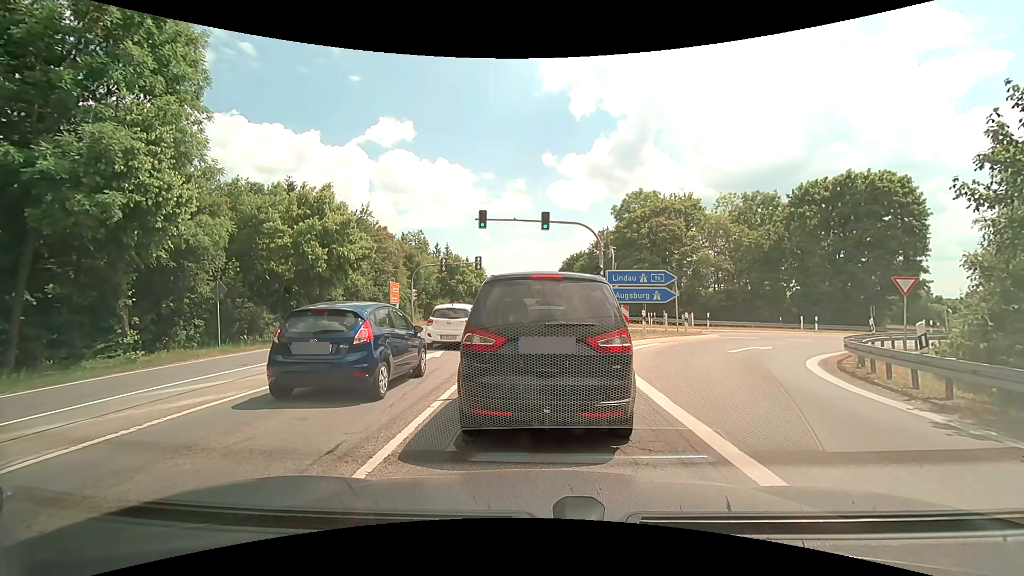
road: secondary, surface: asphalt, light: Day
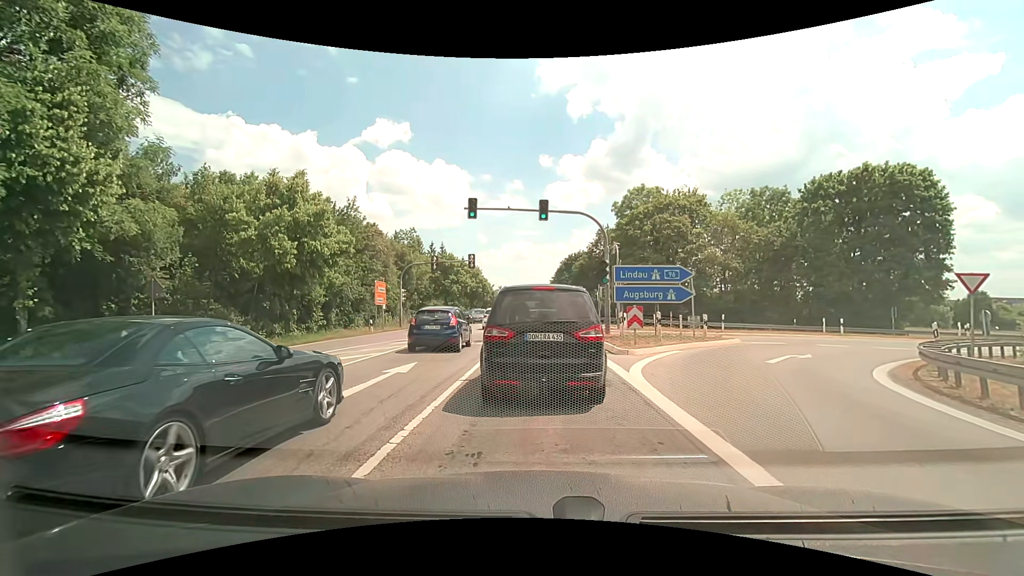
(0.0, +3.5) m; -2°
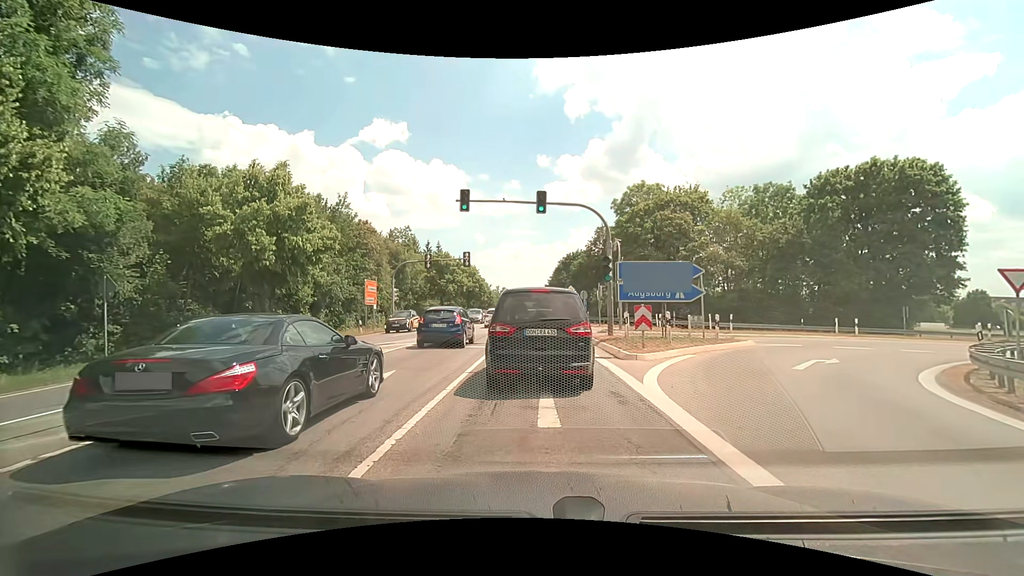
(0.0, +1.8) m; +1°
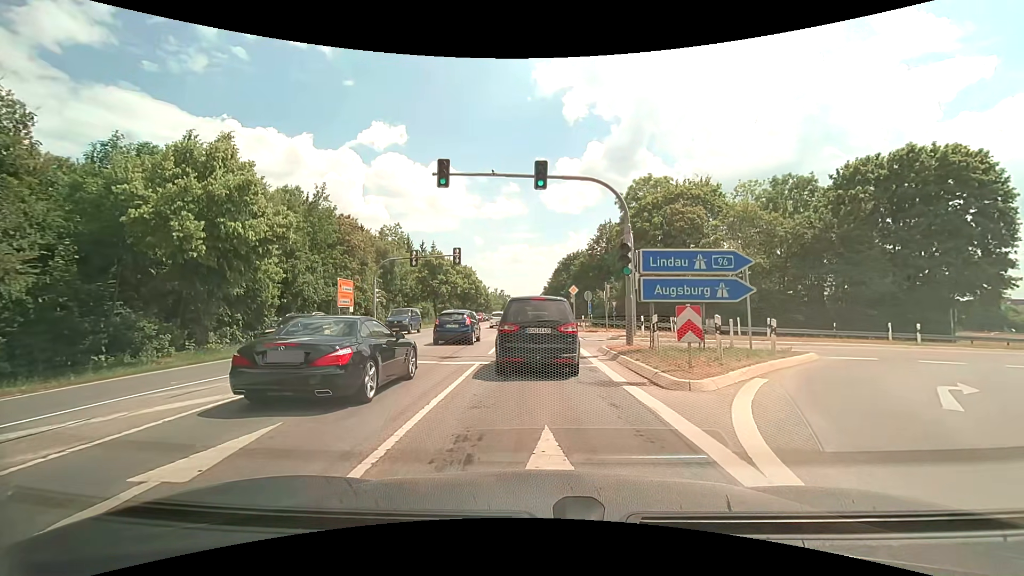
(0.0, +4.9) m; 0°
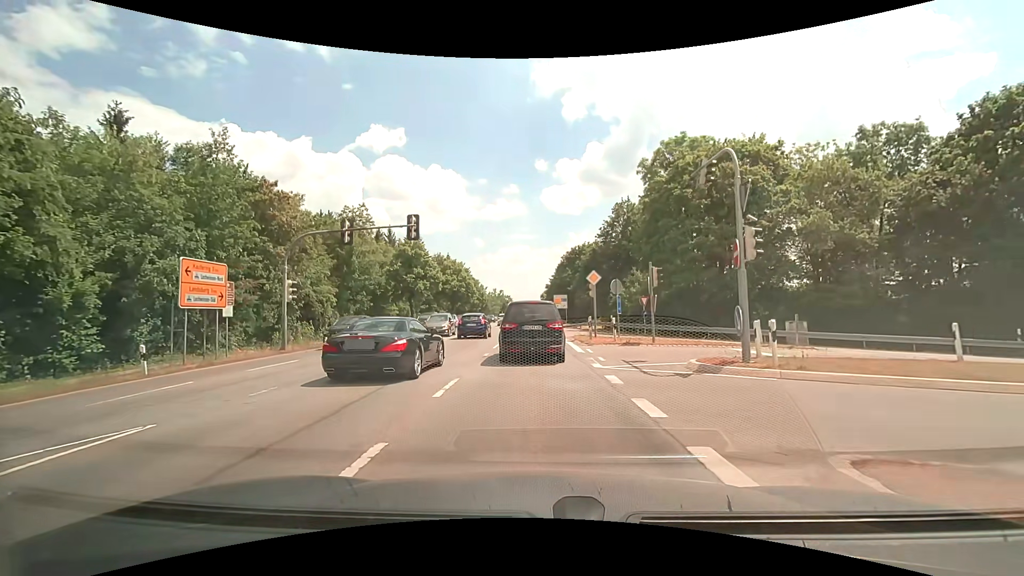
(0.0, +14.3) m; 0°
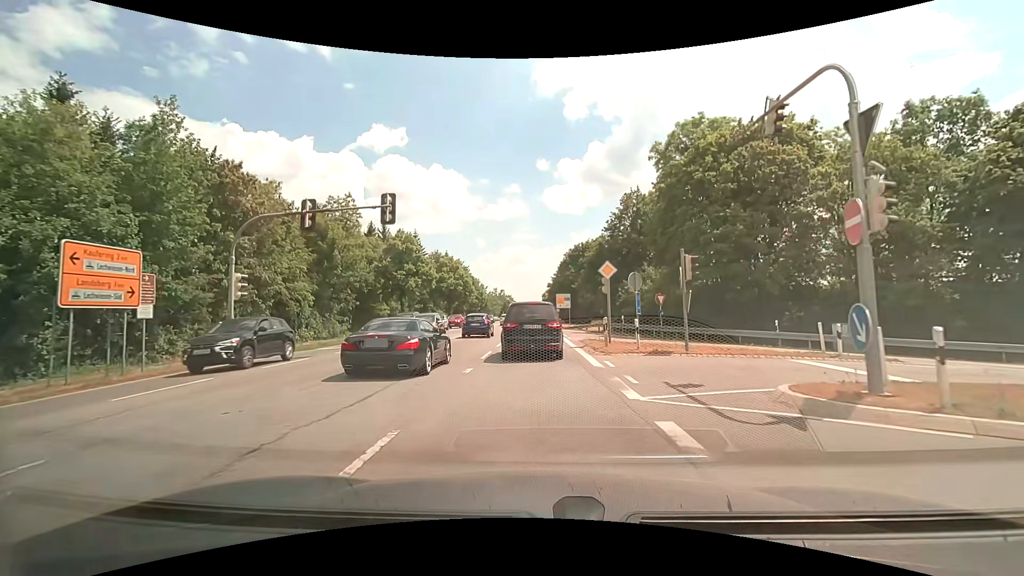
(0.0, +4.7) m; 0°
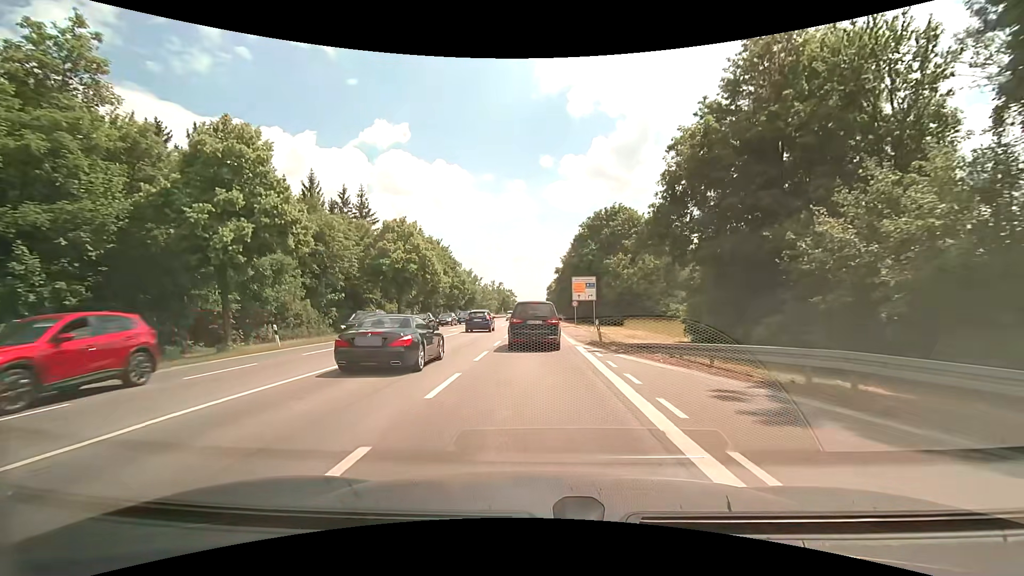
(+0.2, +31.5) m; 0°
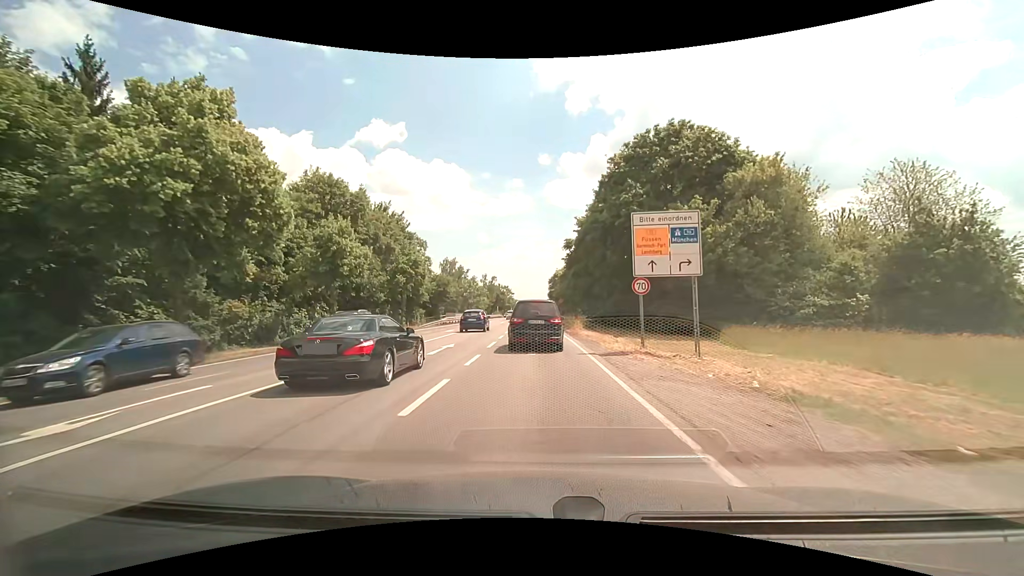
(0.0, +31.2) m; 0°
(0, +10) (0, +20) (0, +30) (0, +40) (0, +50) (-1, +60) (-1, +70) (-1, +80) (-1, +90) (-1, +100) m
